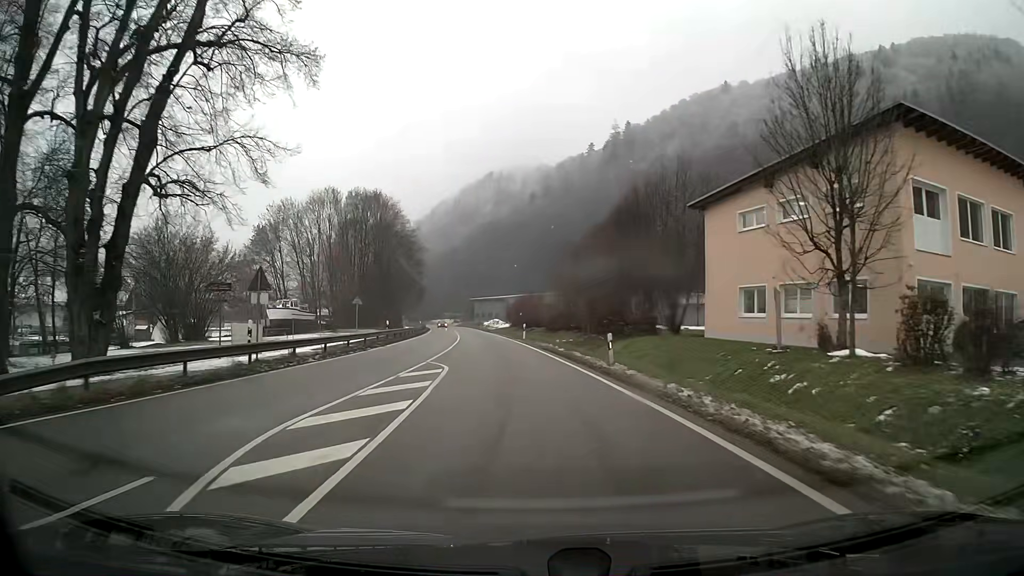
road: primary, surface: asphalt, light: Day
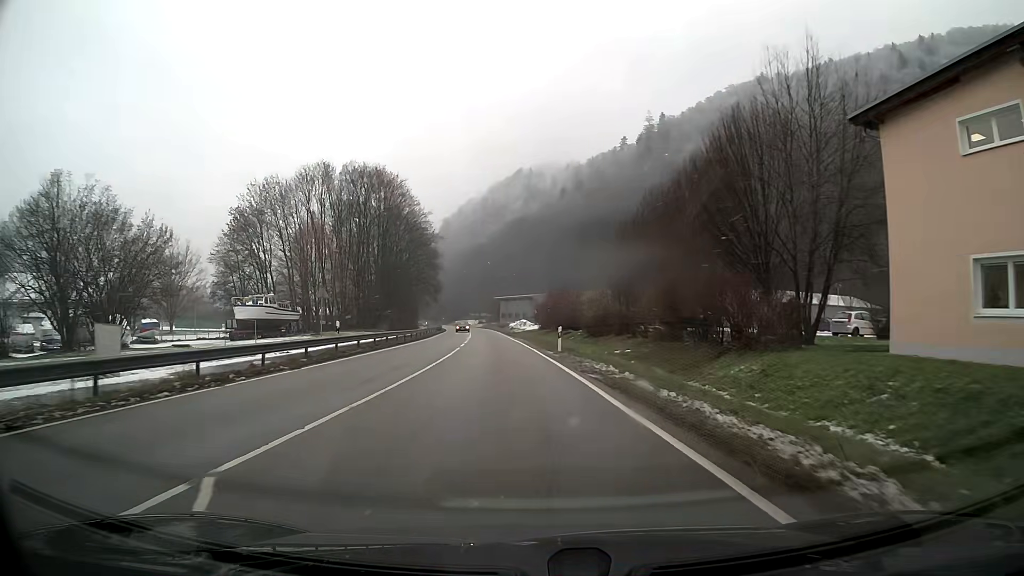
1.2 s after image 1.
(-0.4, +16.8) m; -3°
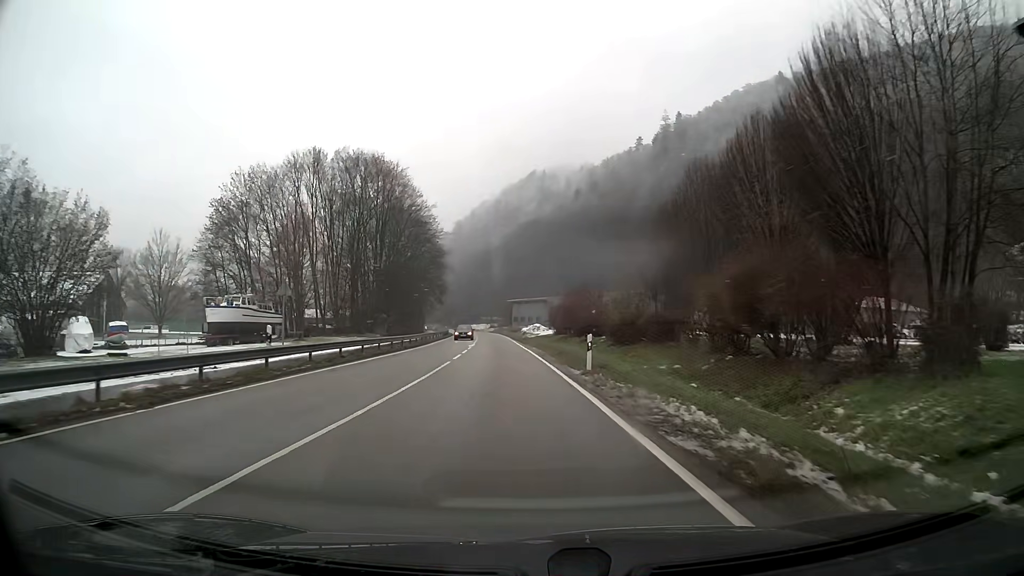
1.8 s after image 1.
(-0.1, +8.5) m; -1°
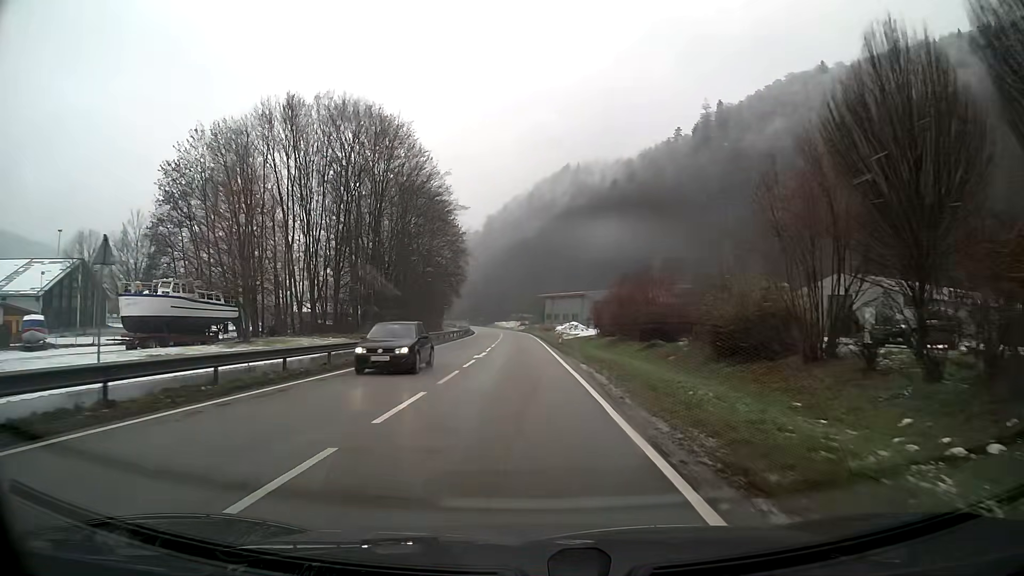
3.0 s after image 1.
(-0.3, +17.0) m; -2°
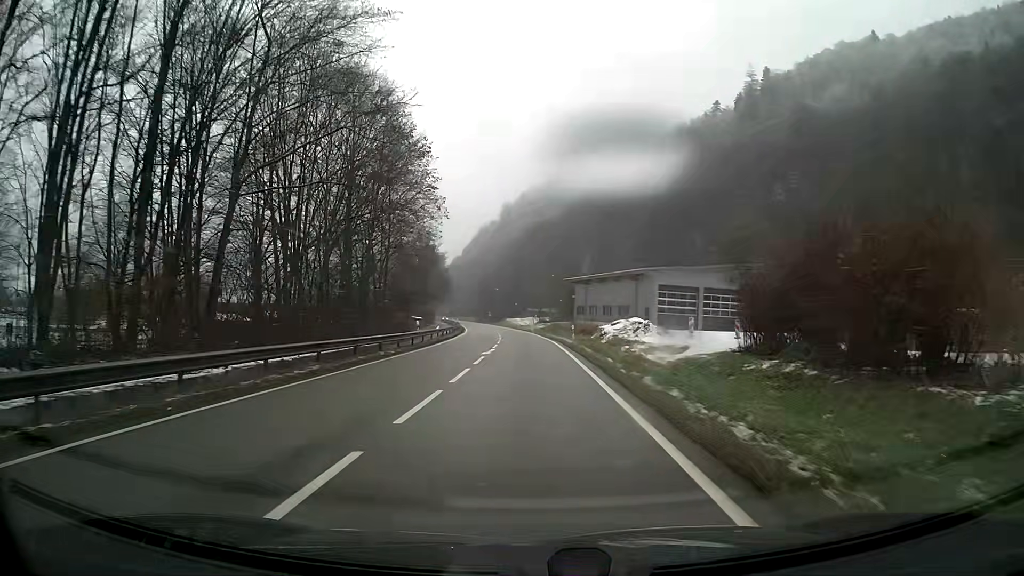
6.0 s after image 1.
(-0.6, +42.6) m; -2°
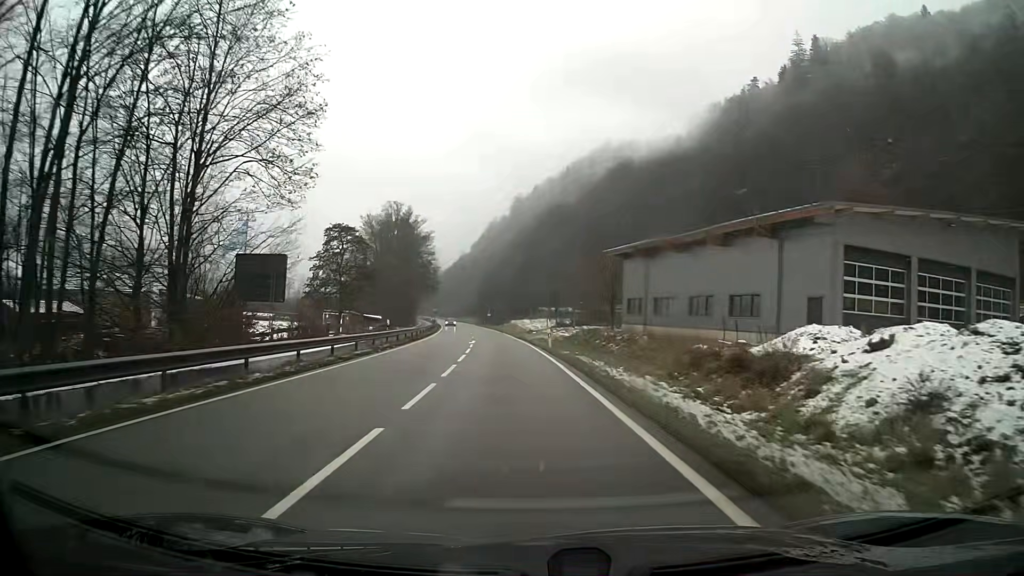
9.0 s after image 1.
(-0.2, +40.5) m; -1°
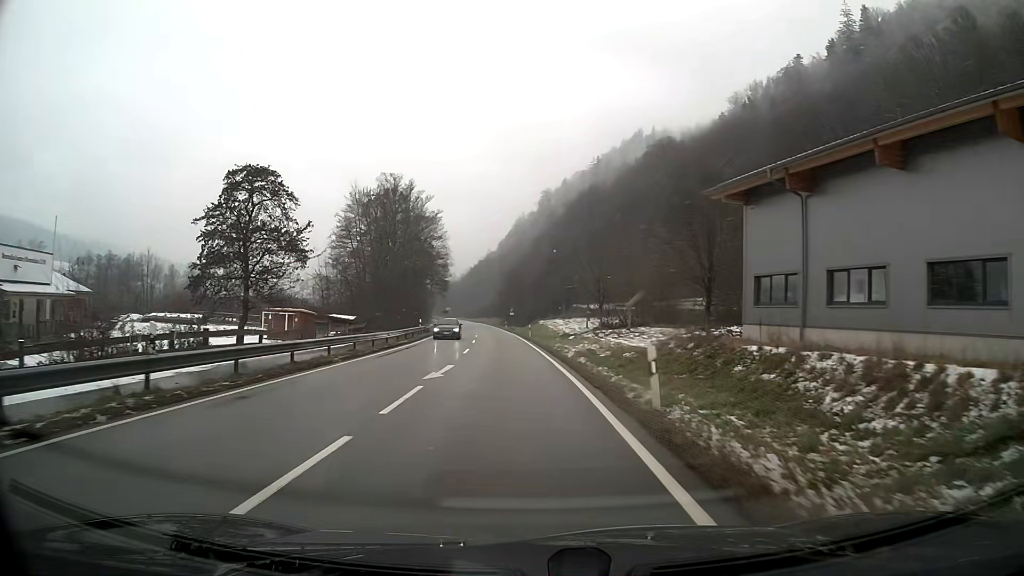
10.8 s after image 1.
(-0.5, +24.7) m; -3°
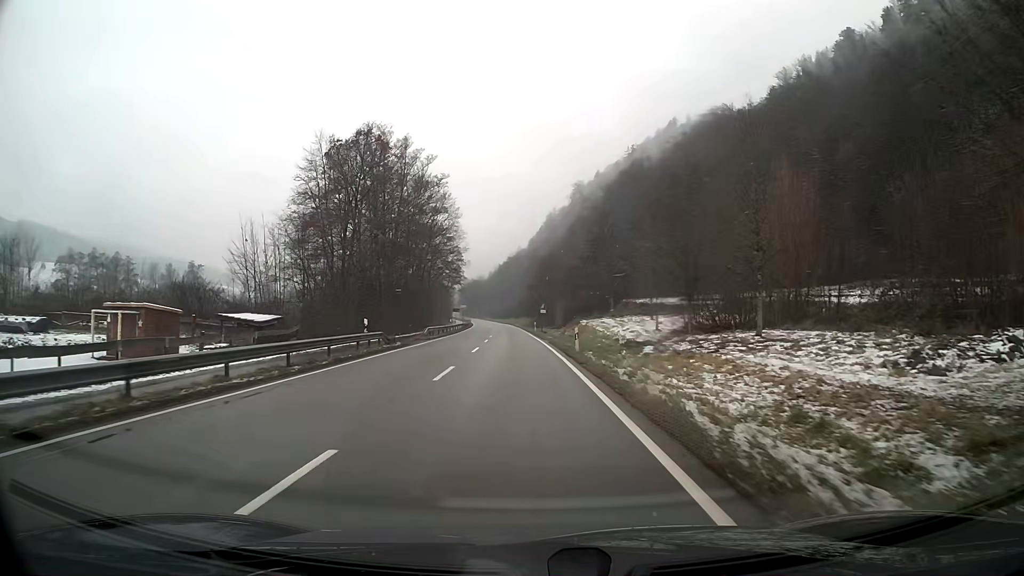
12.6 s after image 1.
(-0.6, +25.4) m; -3°
